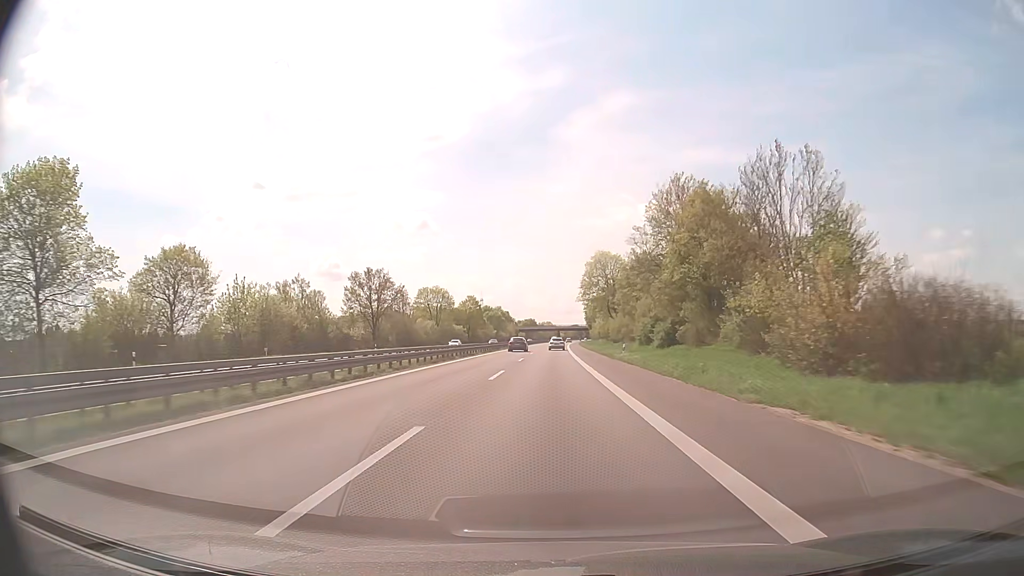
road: trunk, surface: asphalt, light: Day
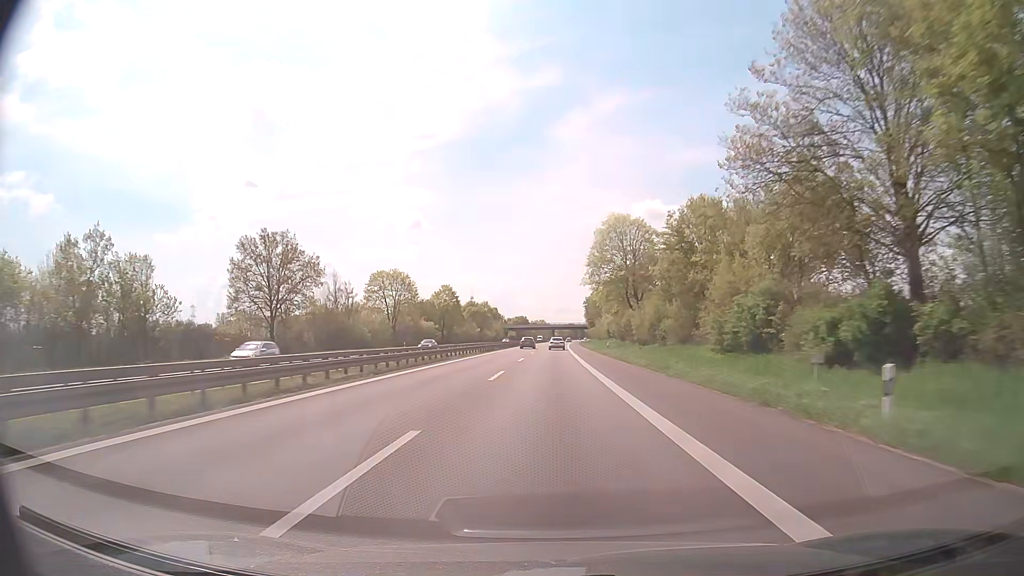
(+0.1, +36.8) m; 0°
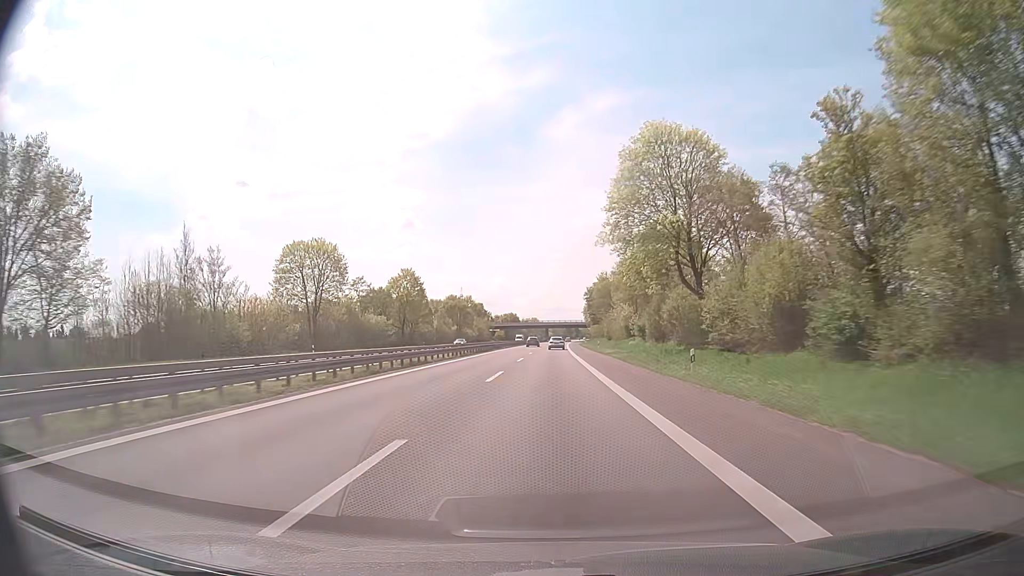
(+0.2, +37.1) m; +1°
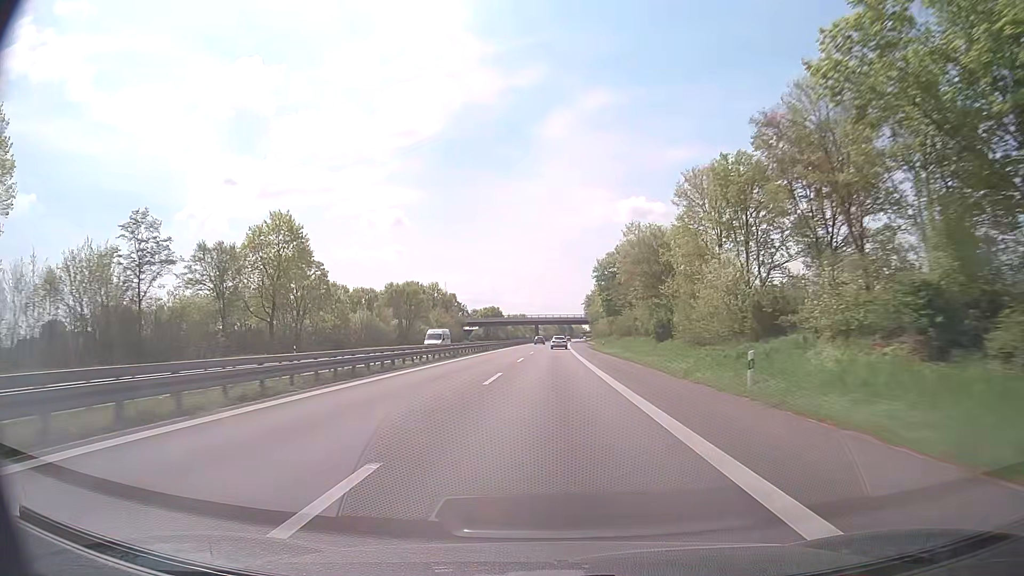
(+0.3, +55.9) m; +1°
